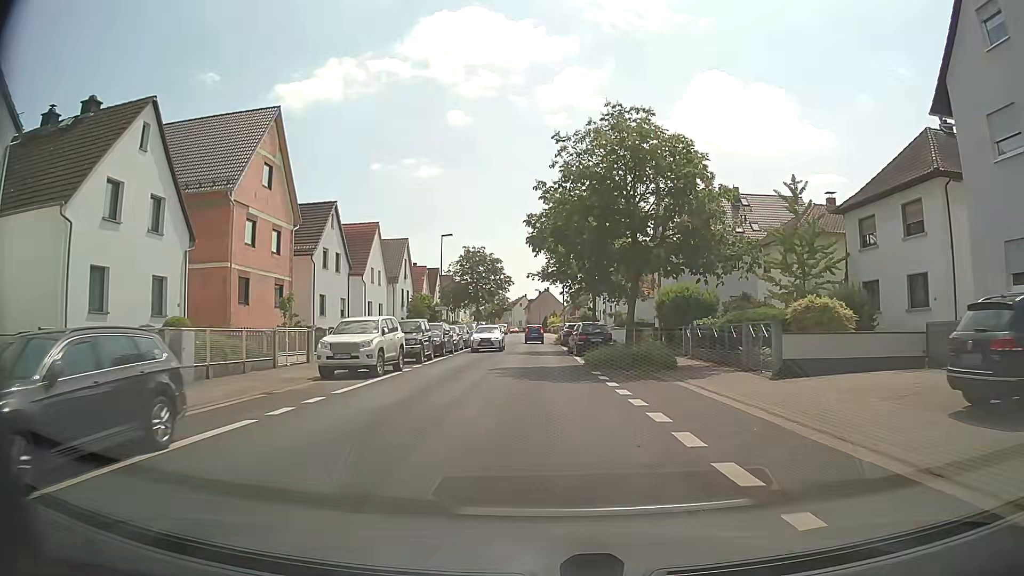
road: unclassified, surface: asphalt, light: Day
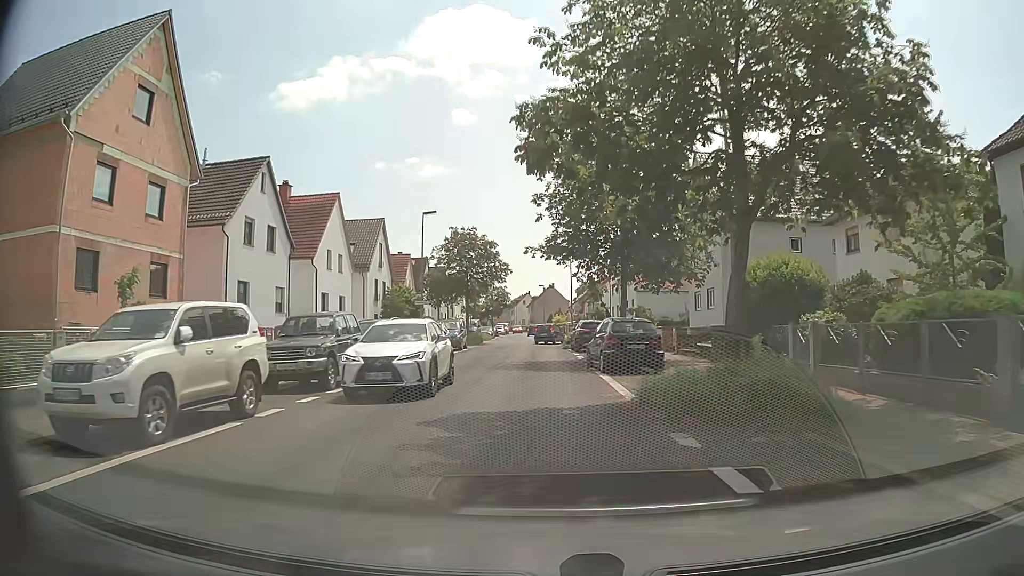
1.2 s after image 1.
(0.0, +12.4) m; 0°
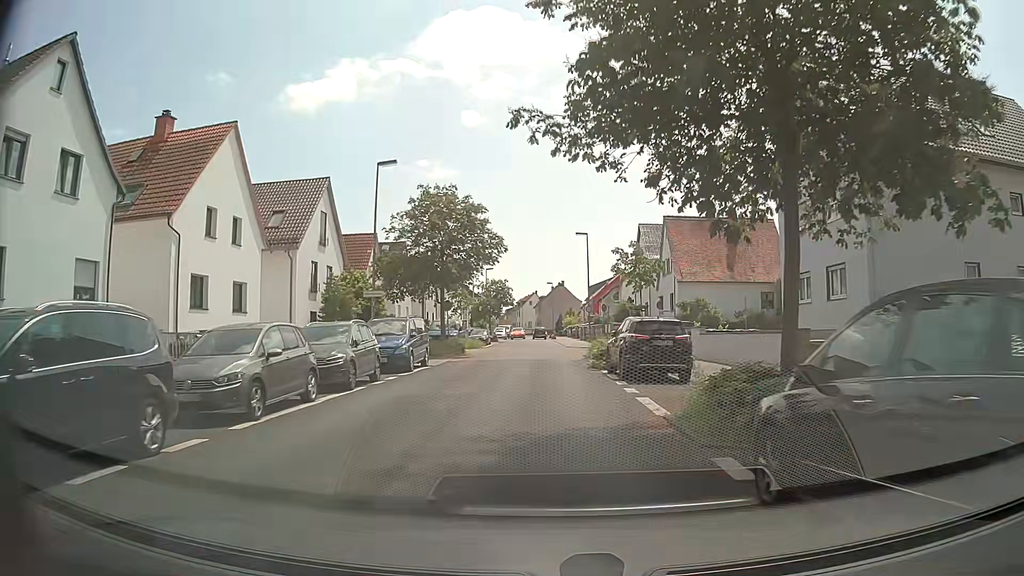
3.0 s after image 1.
(-0.2, +17.1) m; -1°
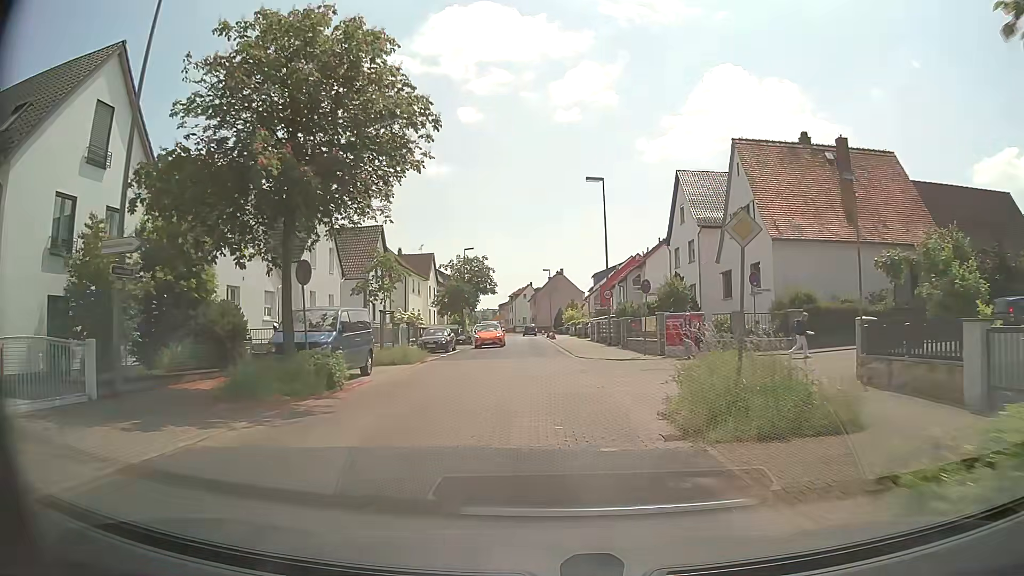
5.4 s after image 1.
(+0.1, +22.3) m; 0°
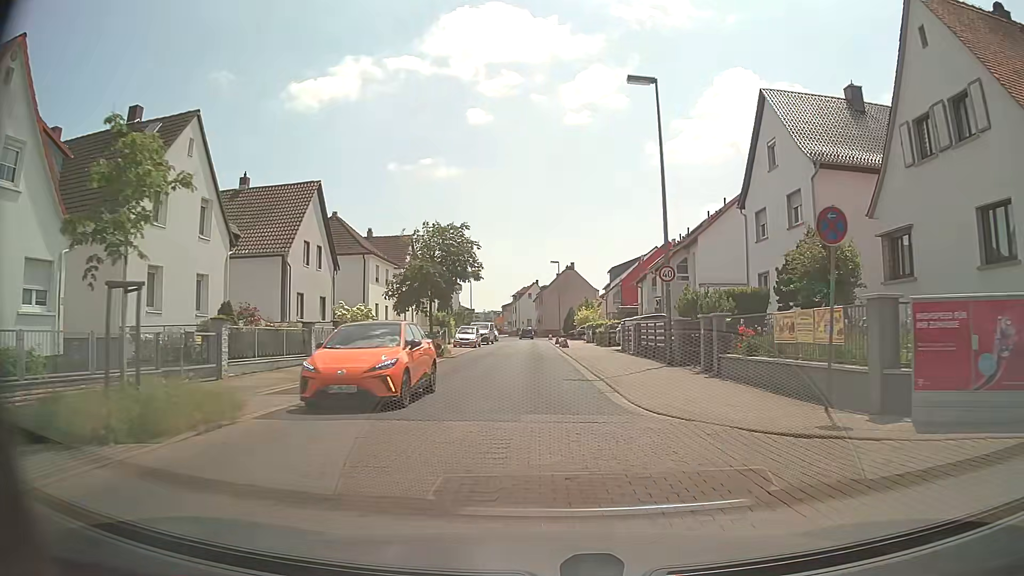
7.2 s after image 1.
(-0.1, +17.7) m; 0°
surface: paving_stones
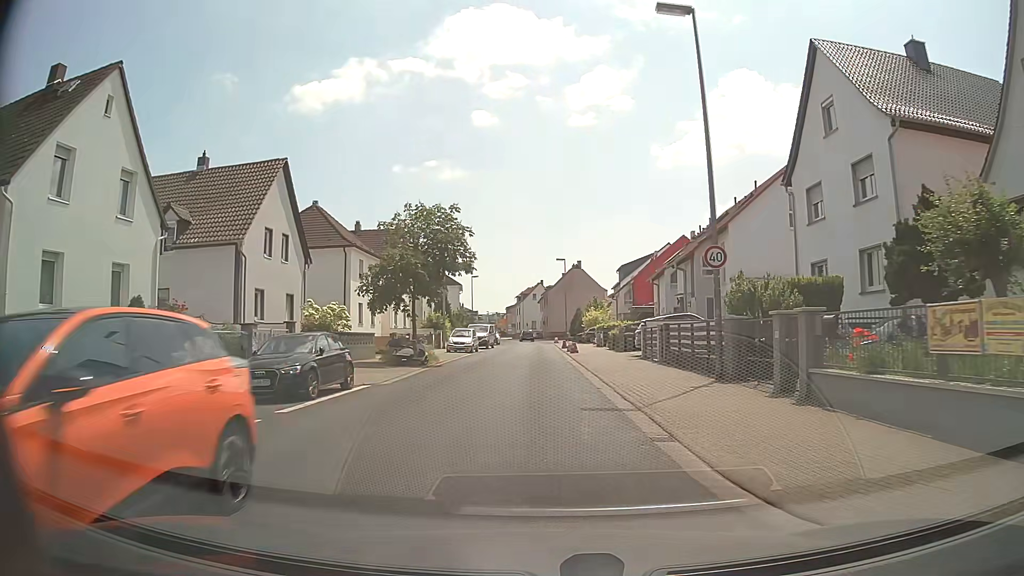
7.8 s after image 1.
(0.0, +6.0) m; -1°
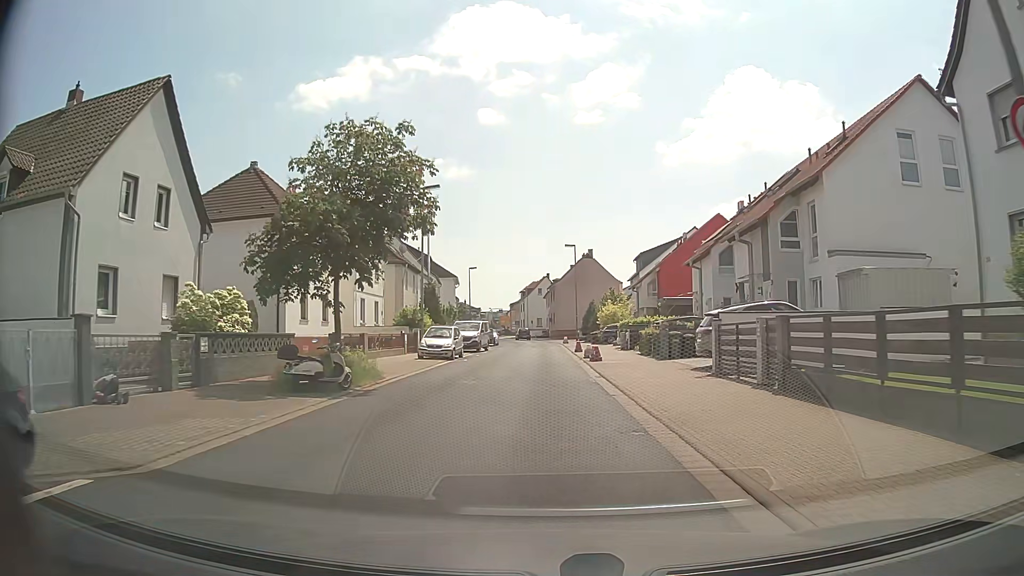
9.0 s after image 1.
(0.0, +12.1) m; 0°
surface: asphalt
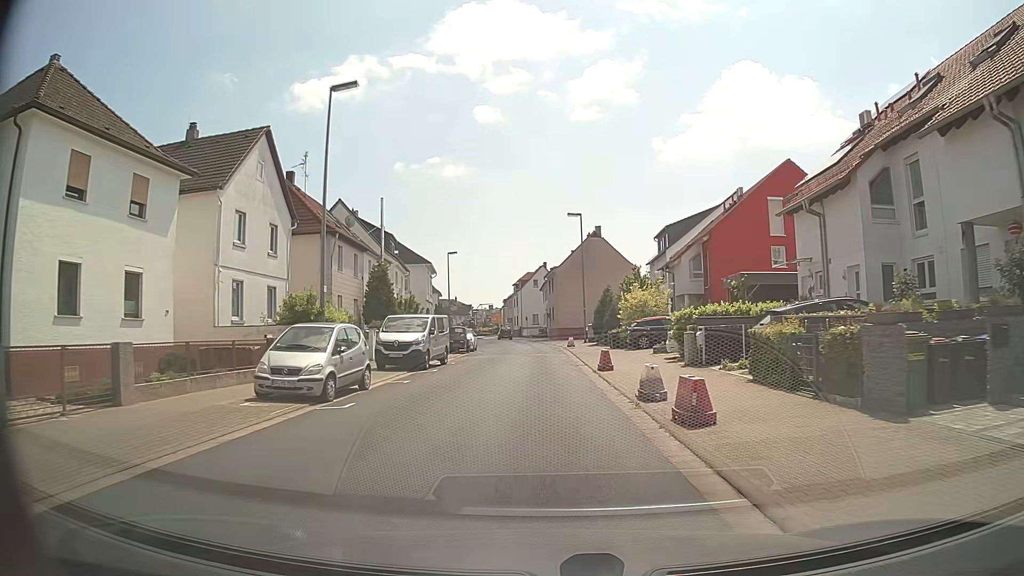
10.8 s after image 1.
(-0.1, +18.4) m; 0°
(0, +10) (0, +20) (0, +30) (-1, +40) (-1, +50) (-2, +60) (-3, +70) (-5, +80) (-6, +90) (-7, +100) m
